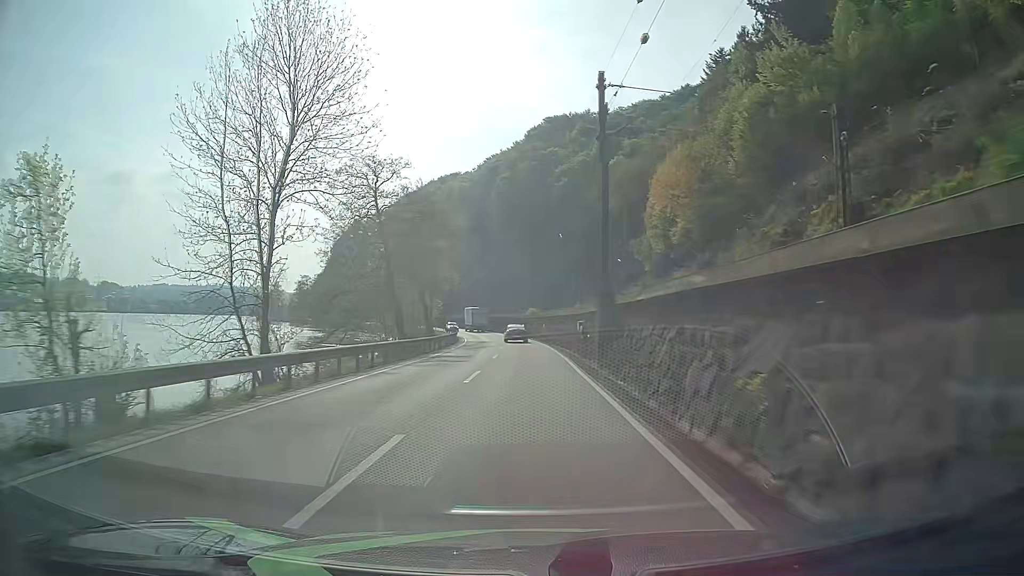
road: primary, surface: asphalt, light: Day
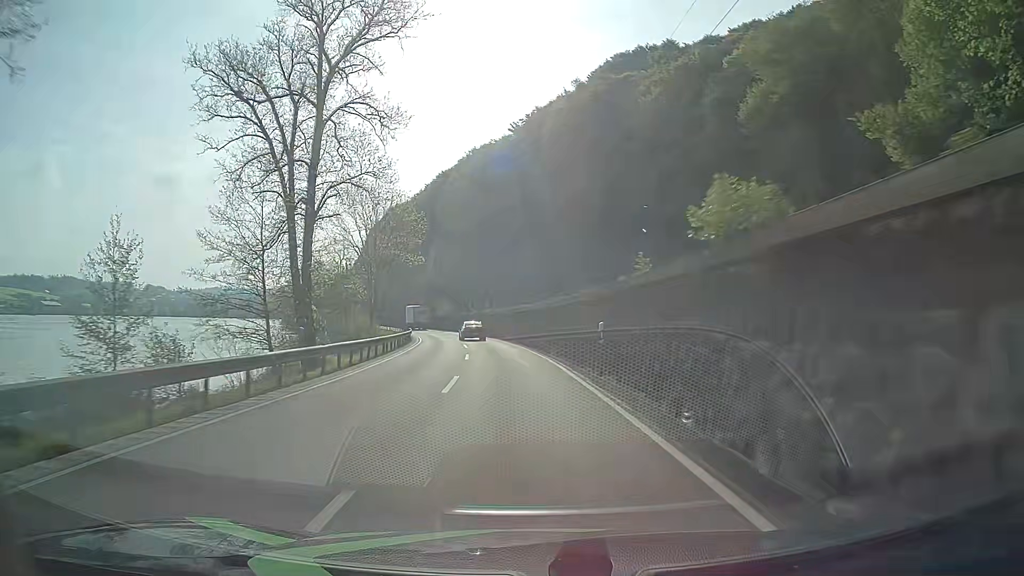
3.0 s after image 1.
(-1.7, +62.7) m; -5°
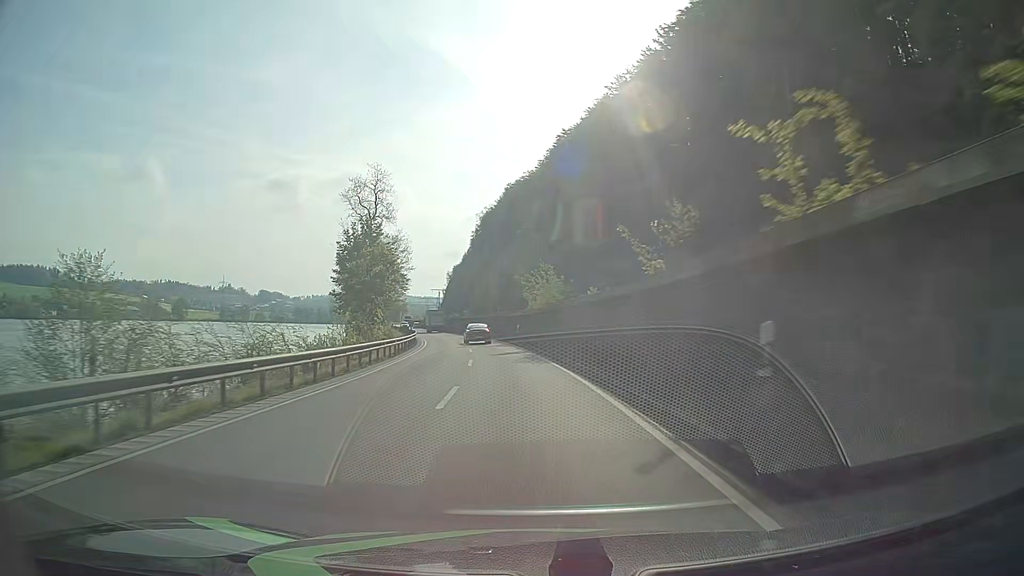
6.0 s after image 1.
(-6.5, +62.0) m; -11°
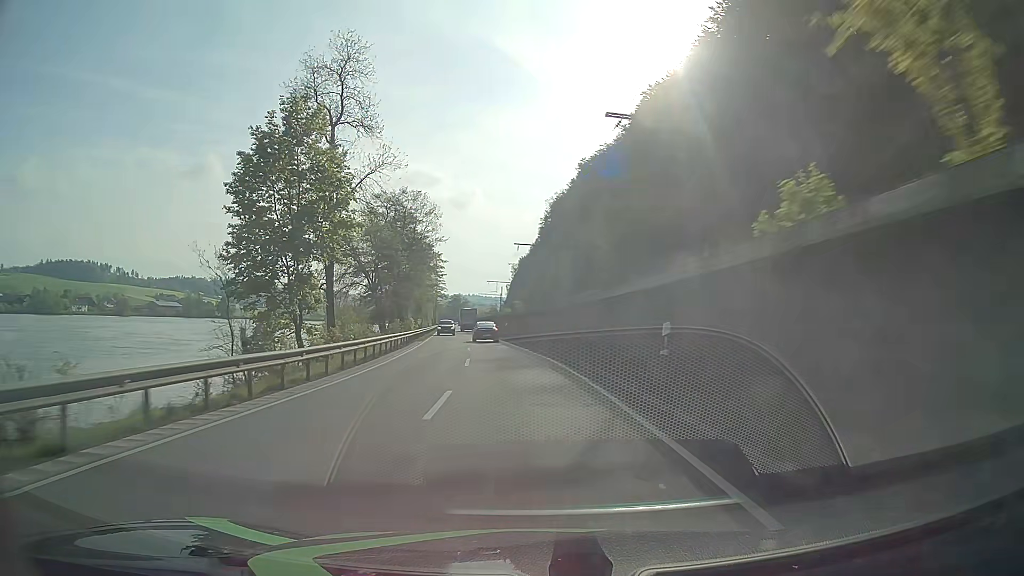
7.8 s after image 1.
(-2.2, +37.4) m; -6°
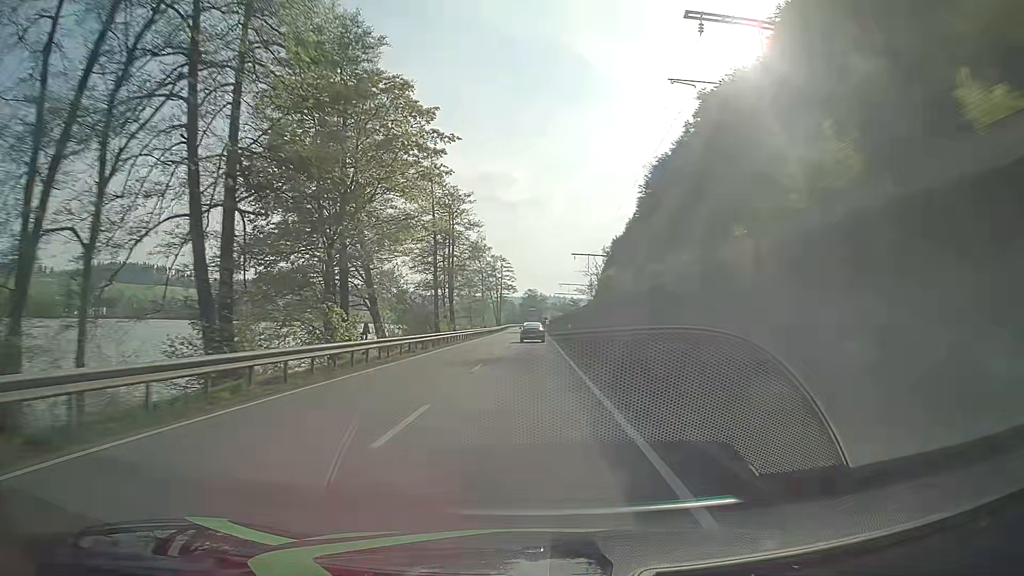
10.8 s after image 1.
(-4.7, +62.2) m; -7°
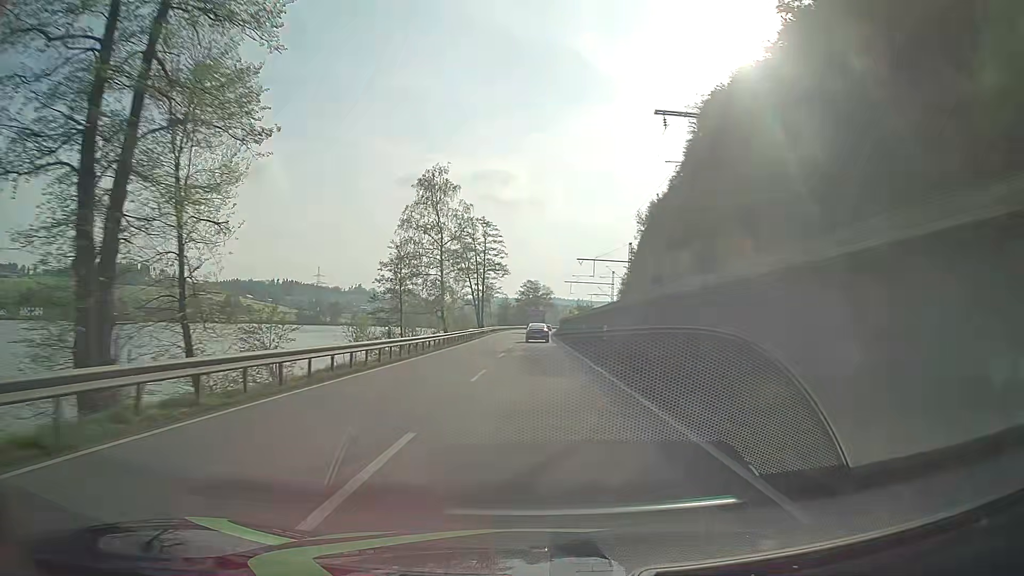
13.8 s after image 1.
(0.0, +62.7) m; 0°
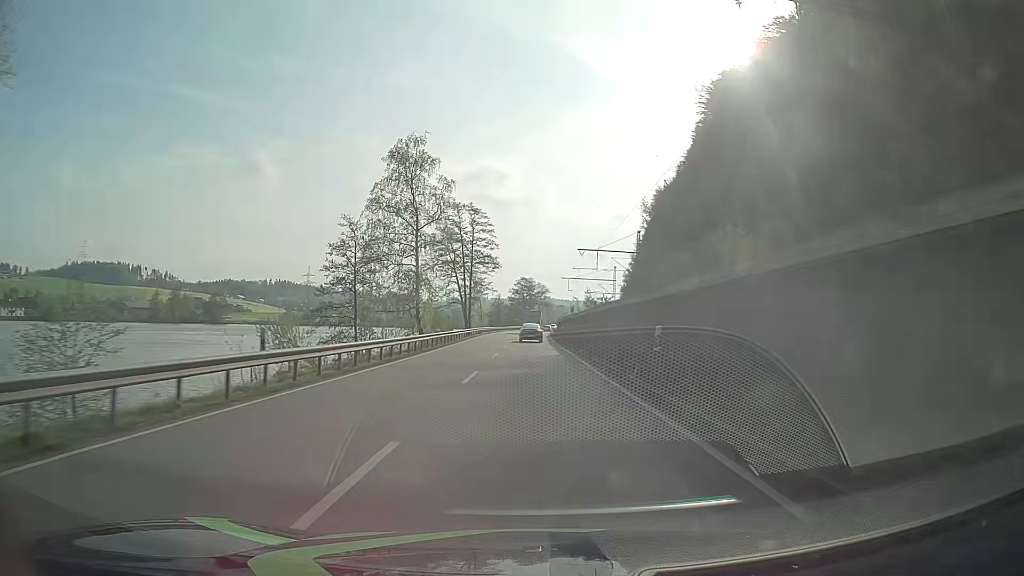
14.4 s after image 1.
(0.0, +12.5) m; +1°
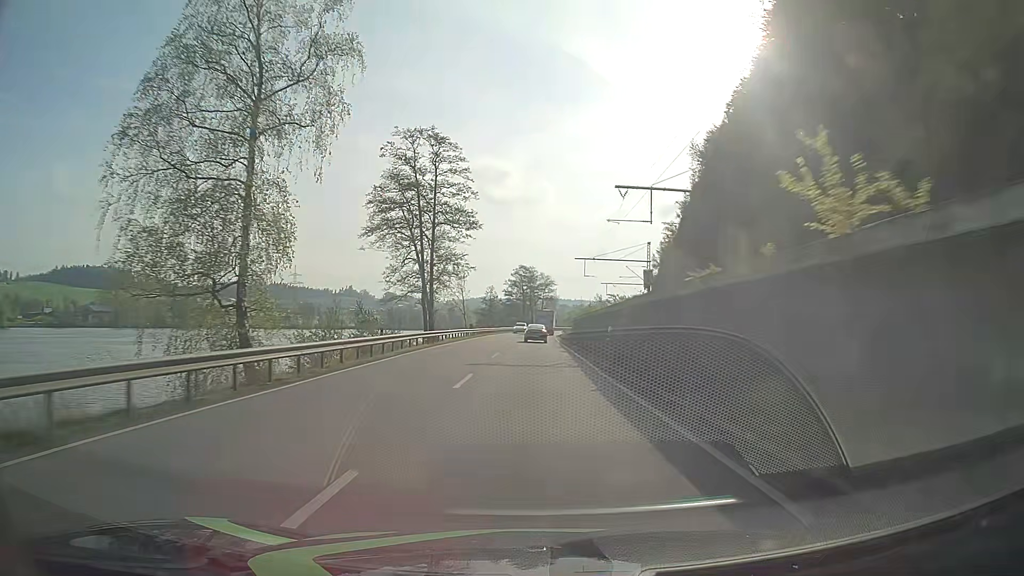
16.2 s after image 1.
(-0.2, +37.6) m; 0°
(0, +10) (0, +20) (0, +30) (0, +40) (0, +50) (+1, +60) (+1, +70) (+1, +80) (+1, +90) (+2, +100) m
